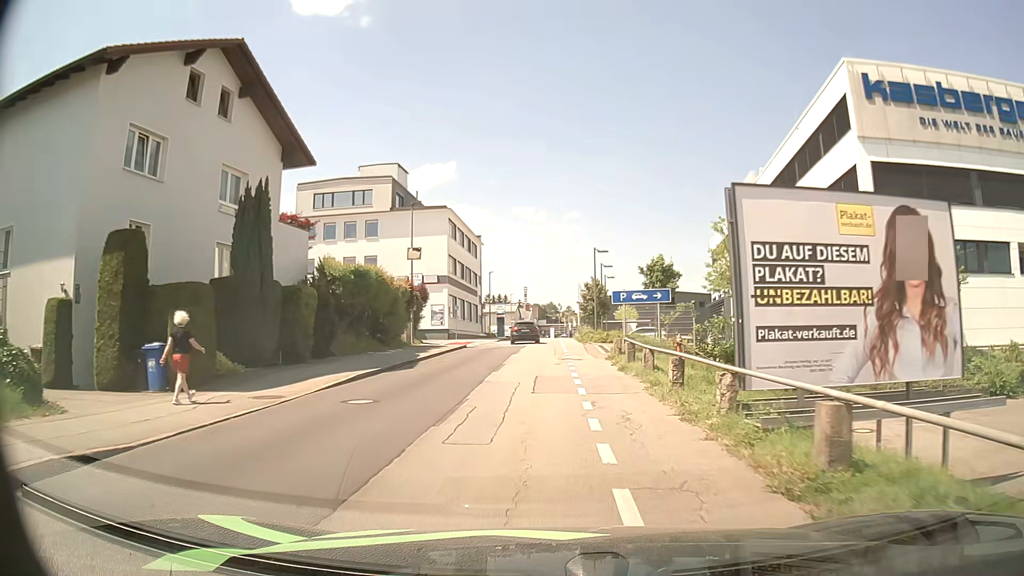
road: residential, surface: asphalt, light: Day
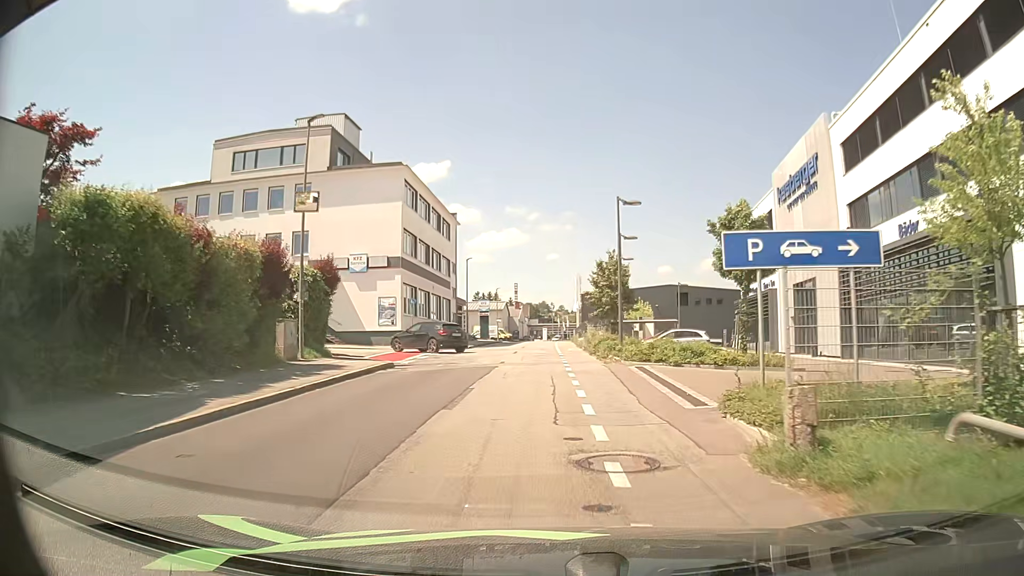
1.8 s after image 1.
(0.0, +17.2) m; 0°
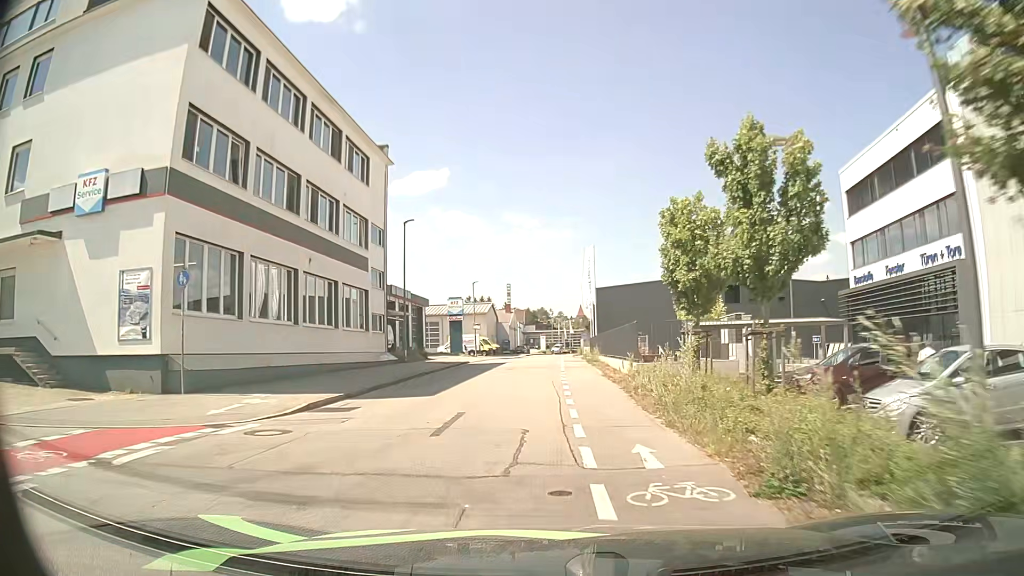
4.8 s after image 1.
(+0.5, +28.9) m; 0°
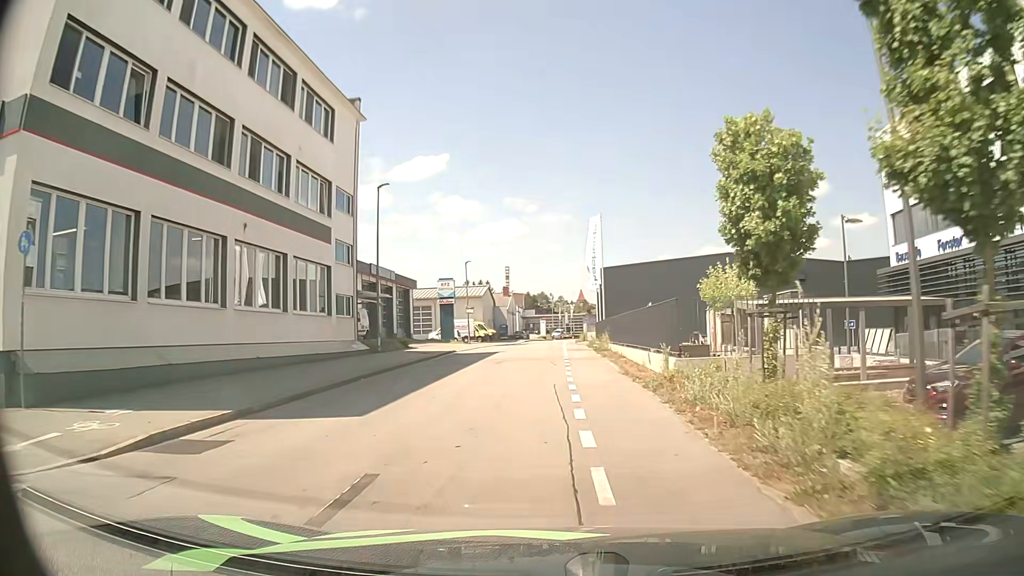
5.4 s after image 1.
(+0.1, +6.2) m; 0°
(0, +10) (0, +20) (0, +30) (+1, +40) (+1, +50) (+1, +60) (+2, +70) (+2, +80) (+3, +90) (+4, +100) m
